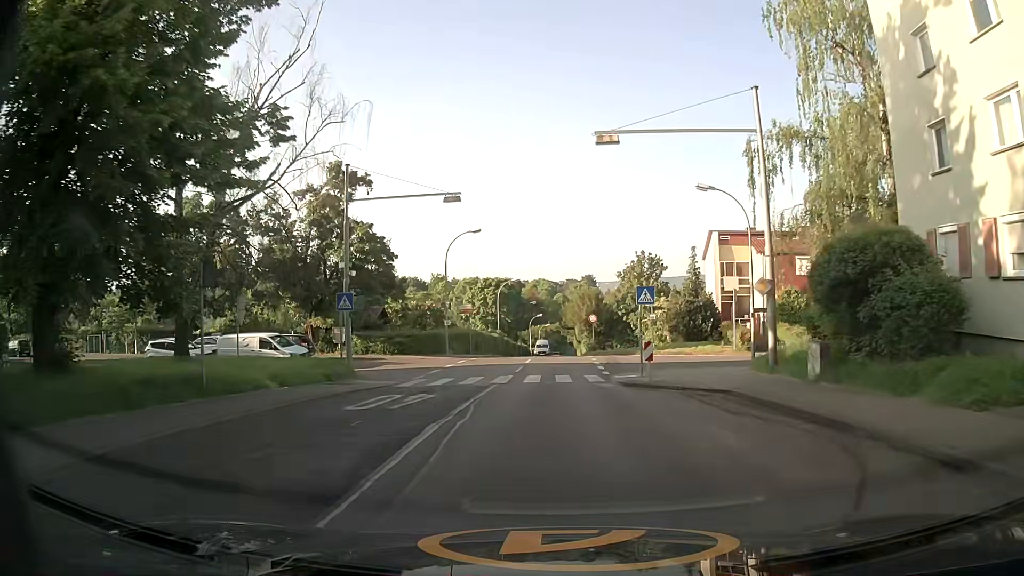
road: tertiary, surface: asphalt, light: Day
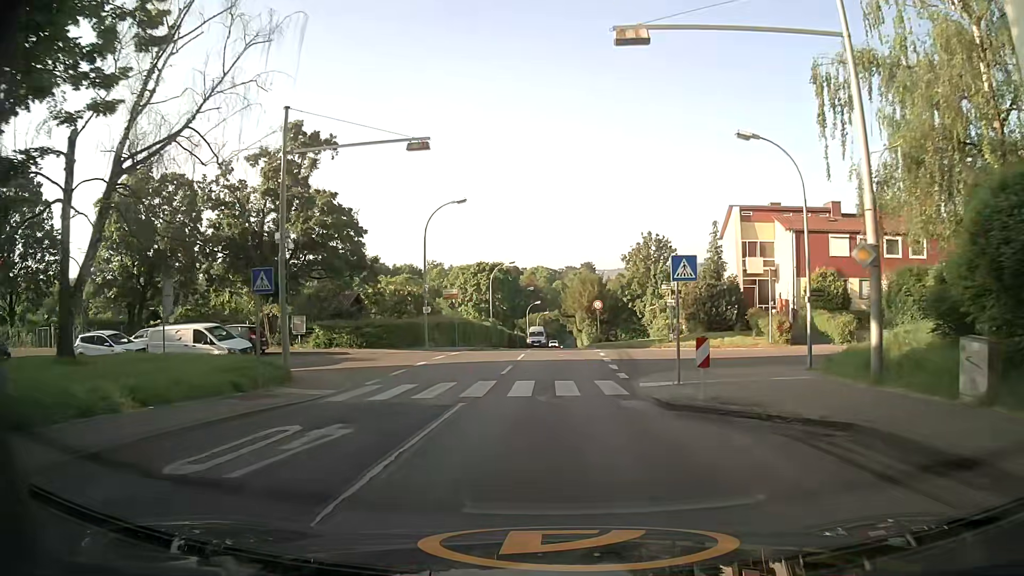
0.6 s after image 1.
(0.0, +6.7) m; 0°
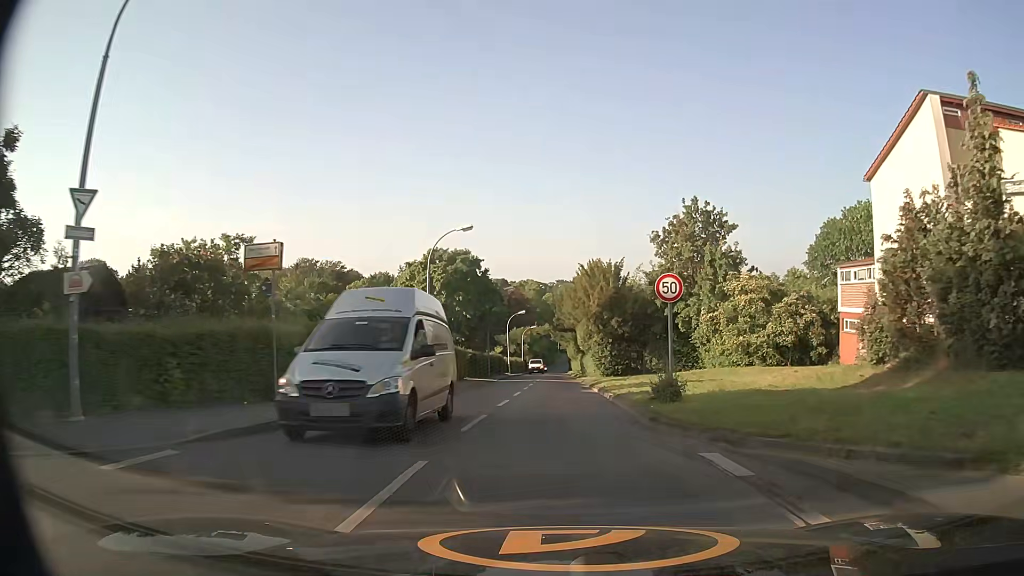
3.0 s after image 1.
(+0.2, +27.7) m; +1°
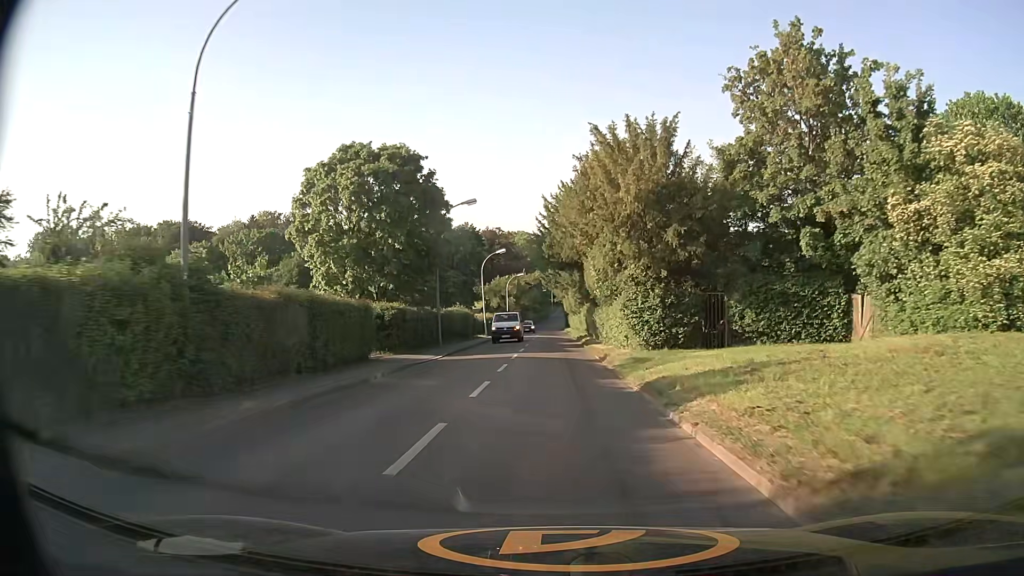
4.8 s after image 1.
(0.0, +23.0) m; 0°
